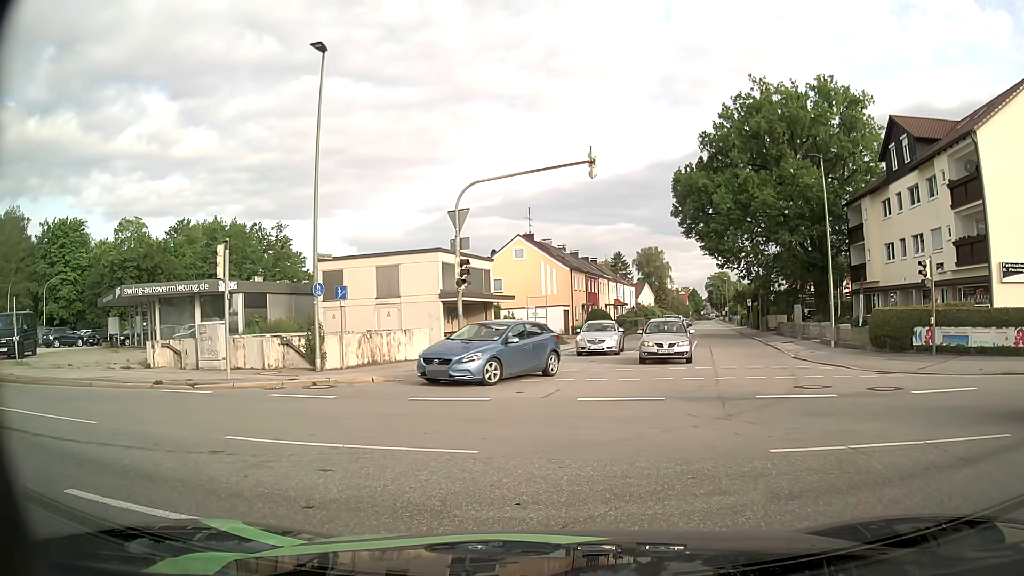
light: Day
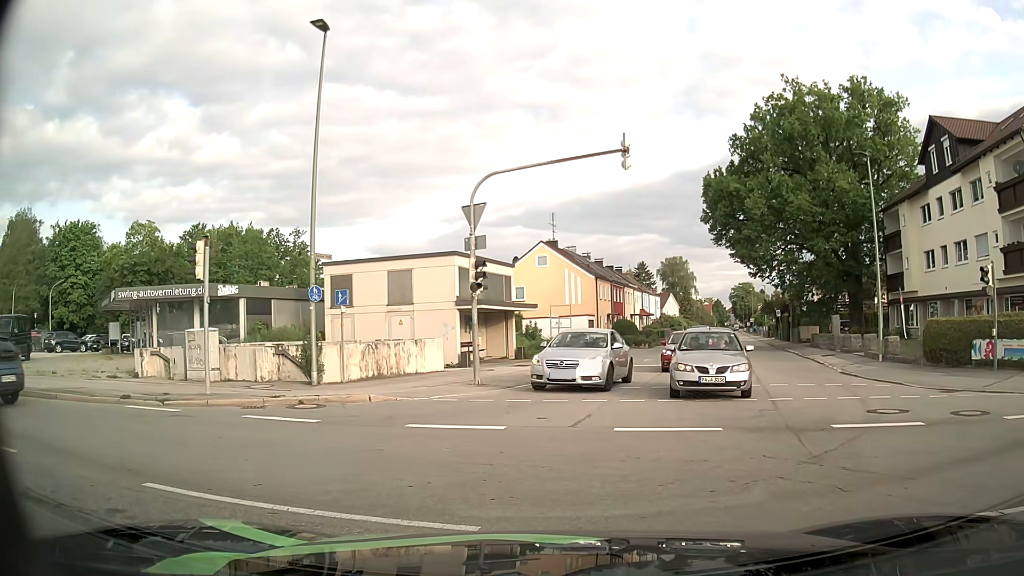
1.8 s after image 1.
(0.0, +2.4) m; 0°
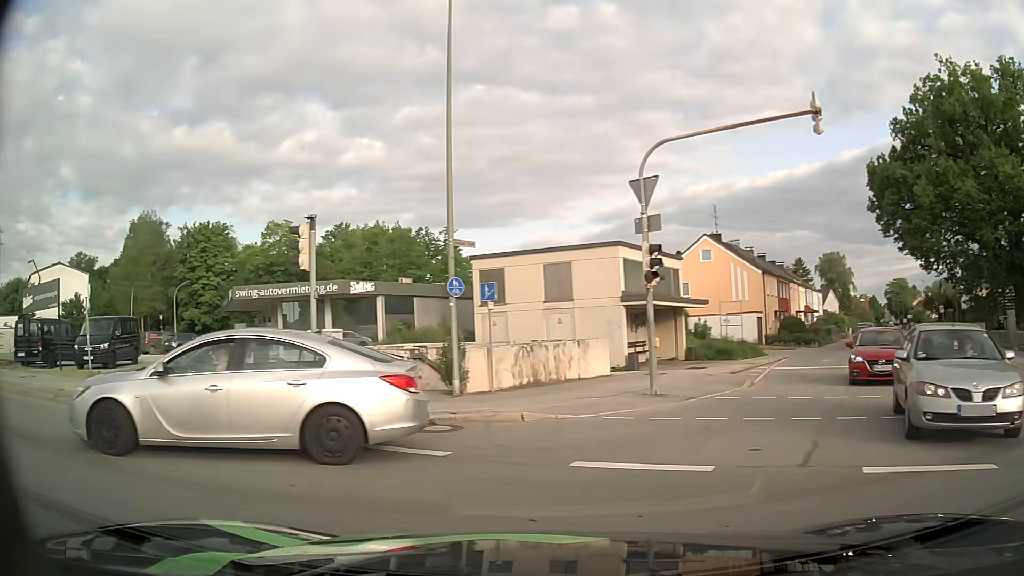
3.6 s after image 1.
(-0.4, +3.1) m; -17°
